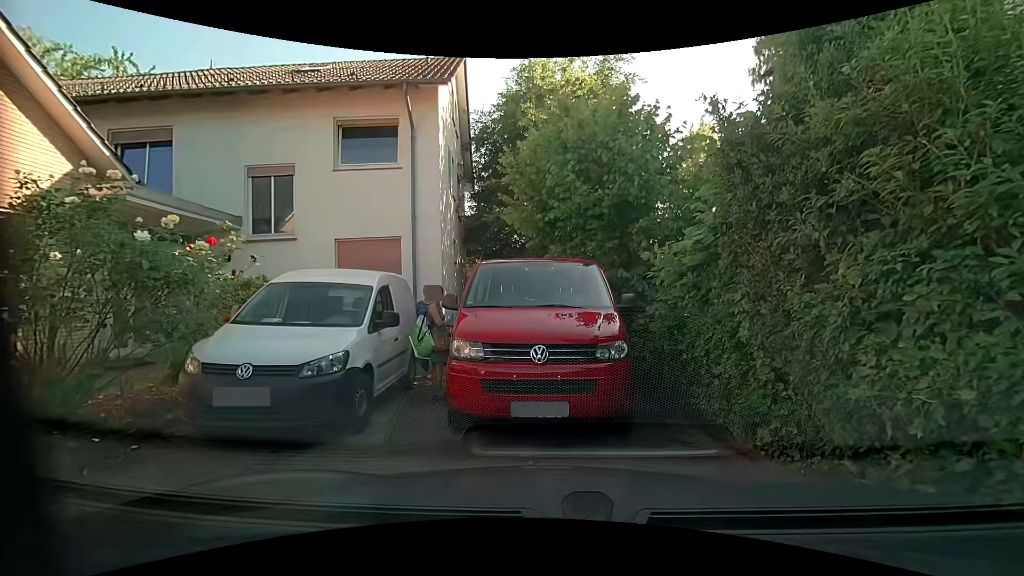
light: Day
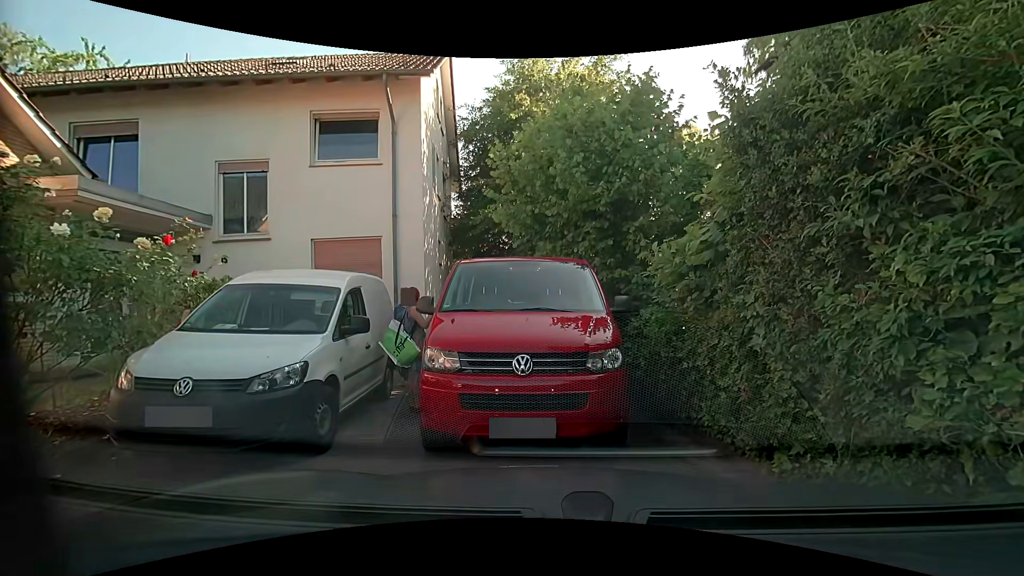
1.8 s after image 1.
(0.0, +0.5) m; 0°
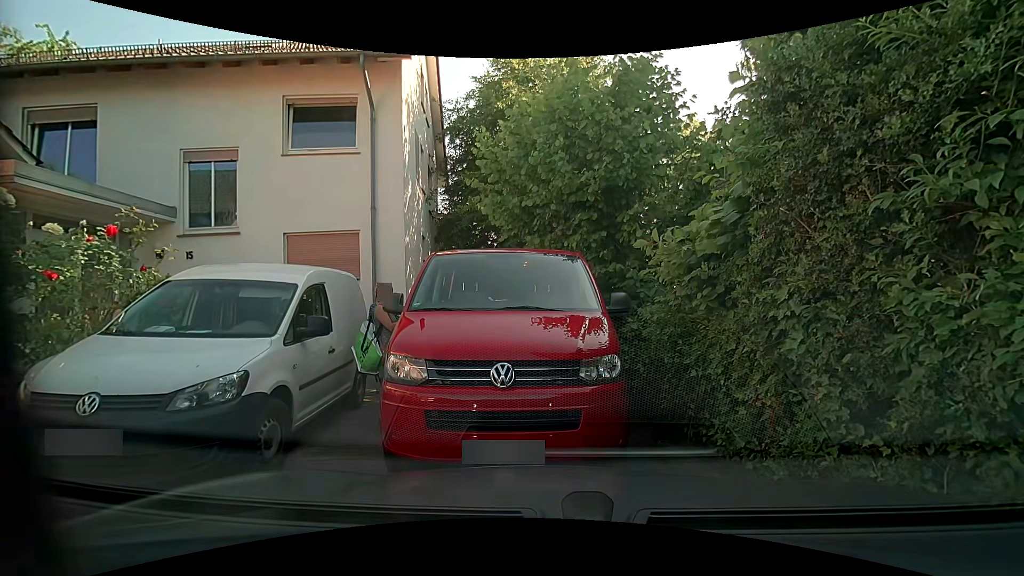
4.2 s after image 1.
(0.0, +0.7) m; 0°
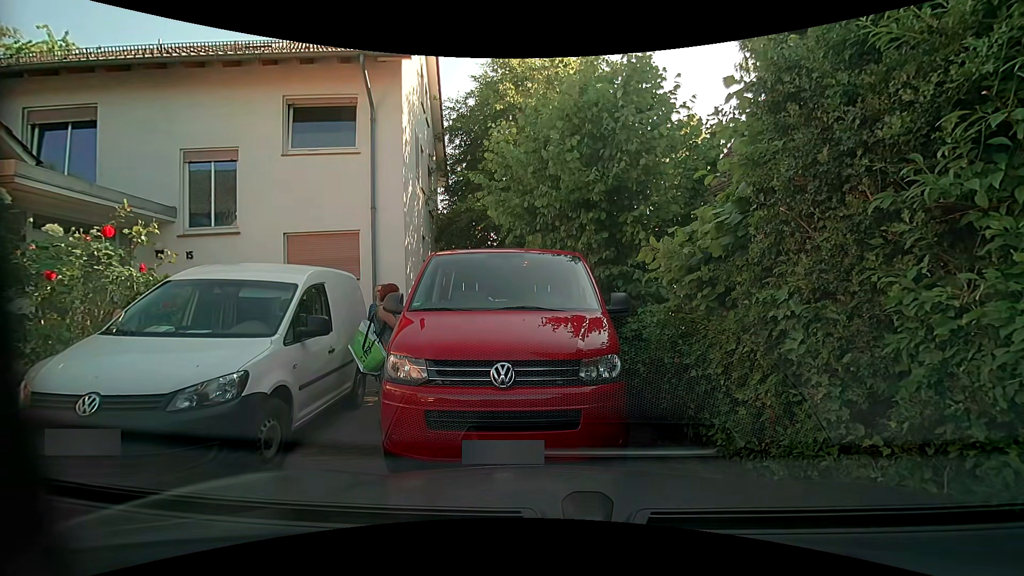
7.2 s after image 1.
(0.0, 0.0) m; 0°
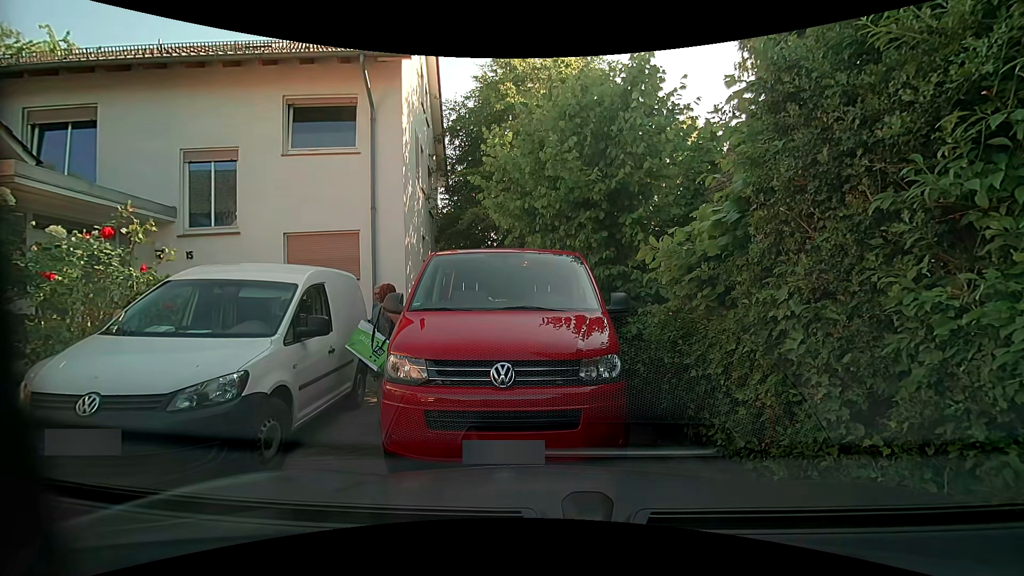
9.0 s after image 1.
(0.0, 0.0) m; 0°
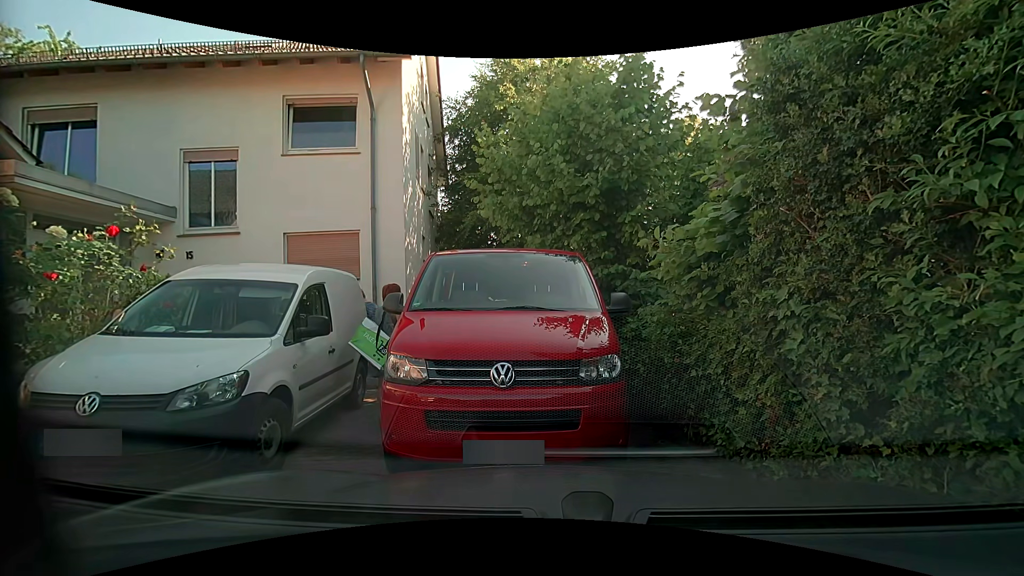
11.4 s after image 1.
(0.0, 0.0) m; 0°
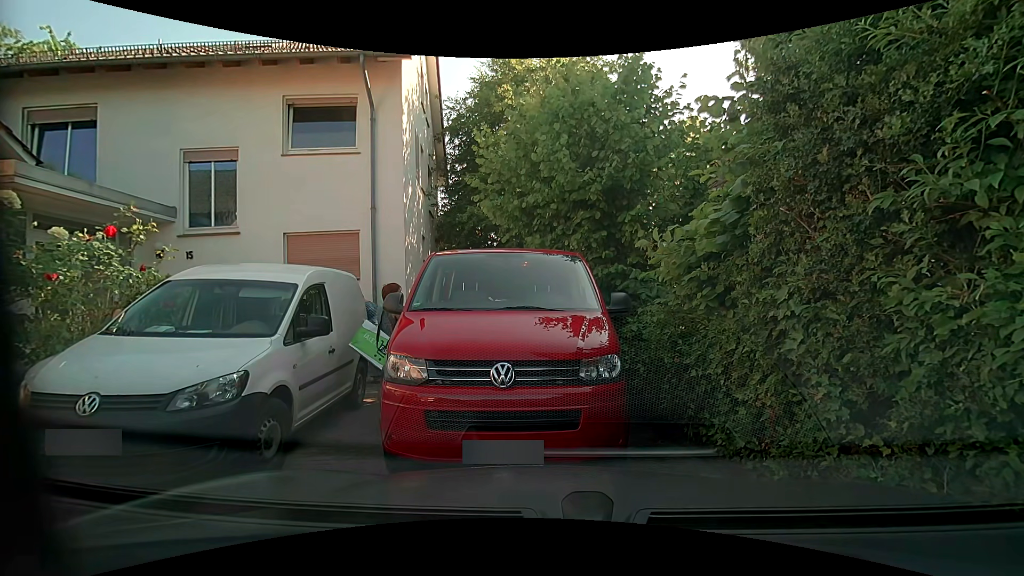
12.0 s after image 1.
(0.0, 0.0) m; 0°
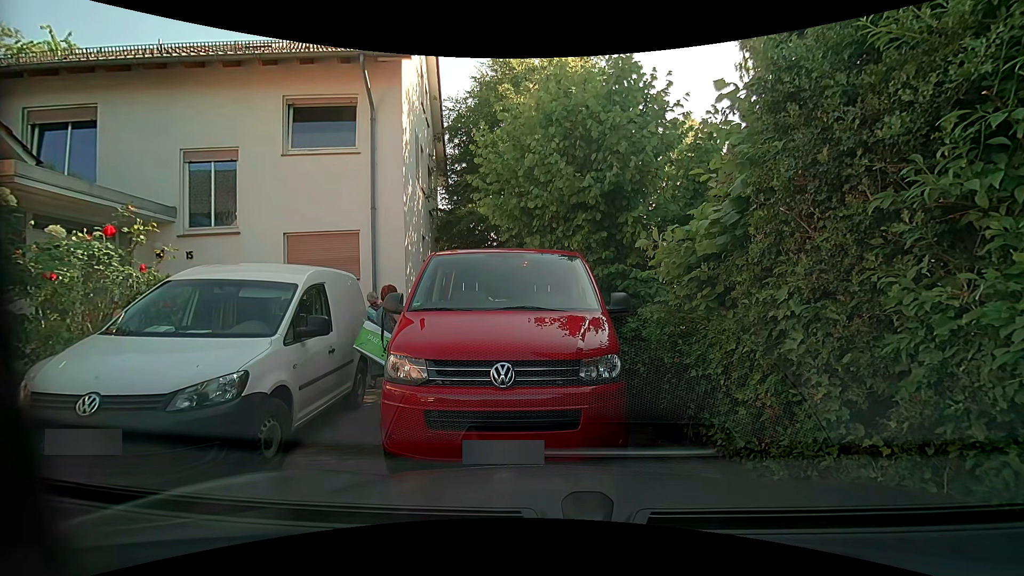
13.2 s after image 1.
(0.0, 0.0) m; 0°
